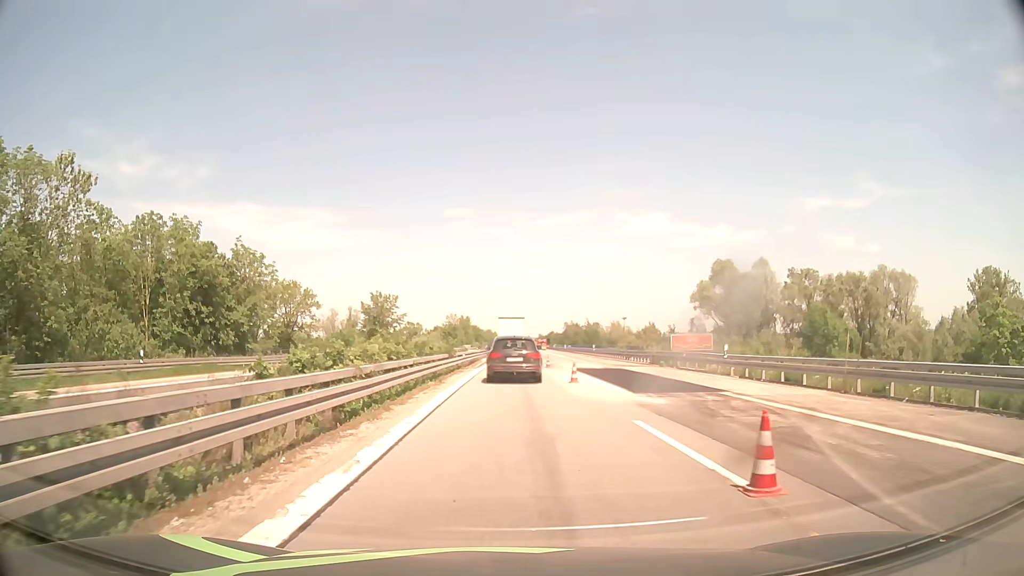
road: motorway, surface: asphalt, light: Day
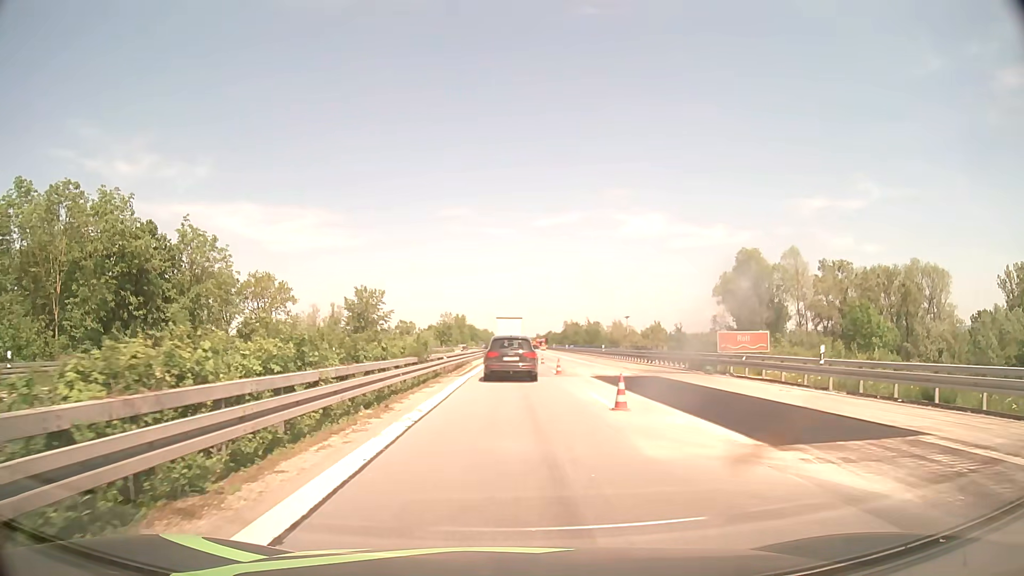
(0.0, +10.6) m; 0°
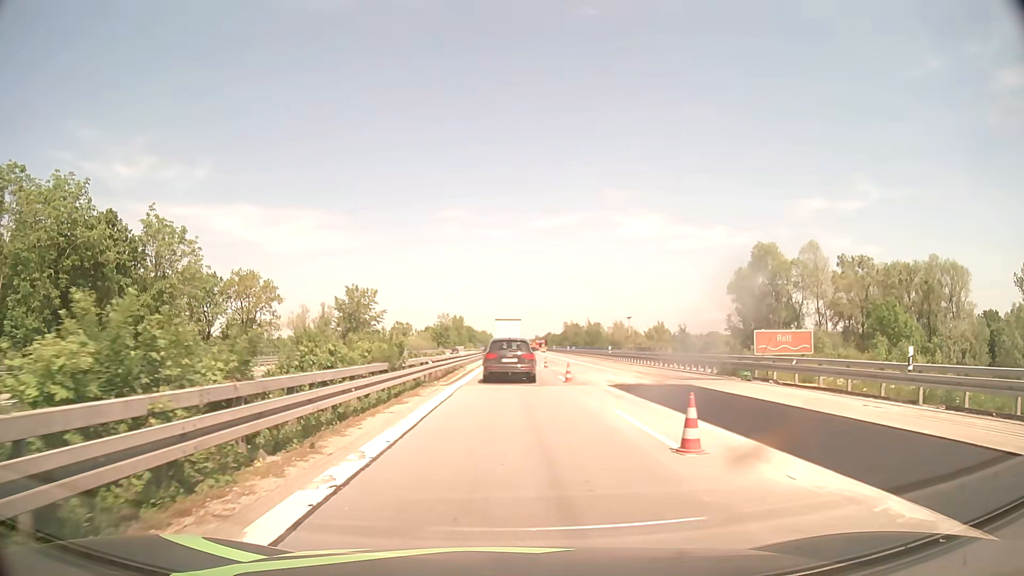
(0.0, +5.5) m; 0°
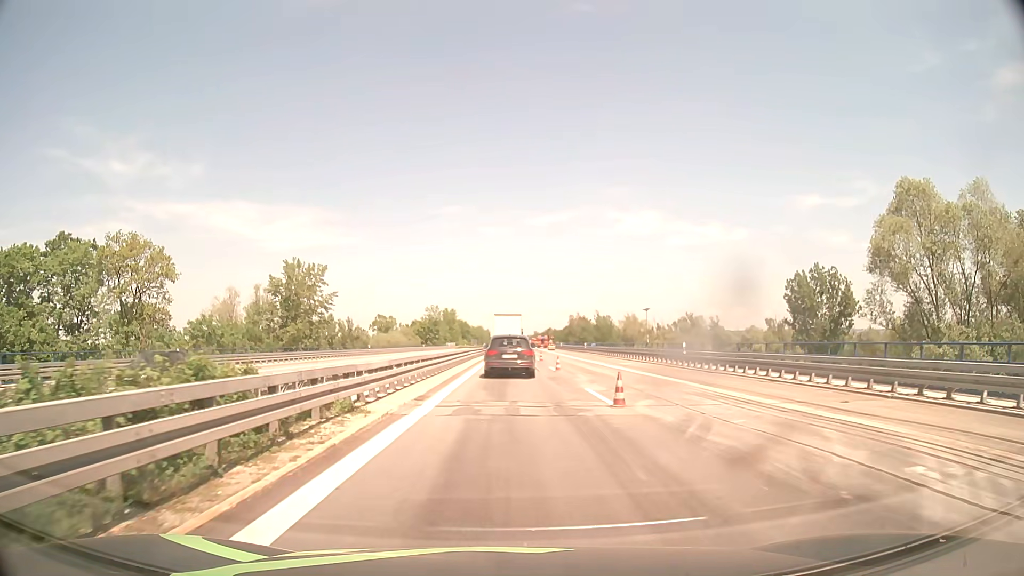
(0.0, +29.1) m; 0°
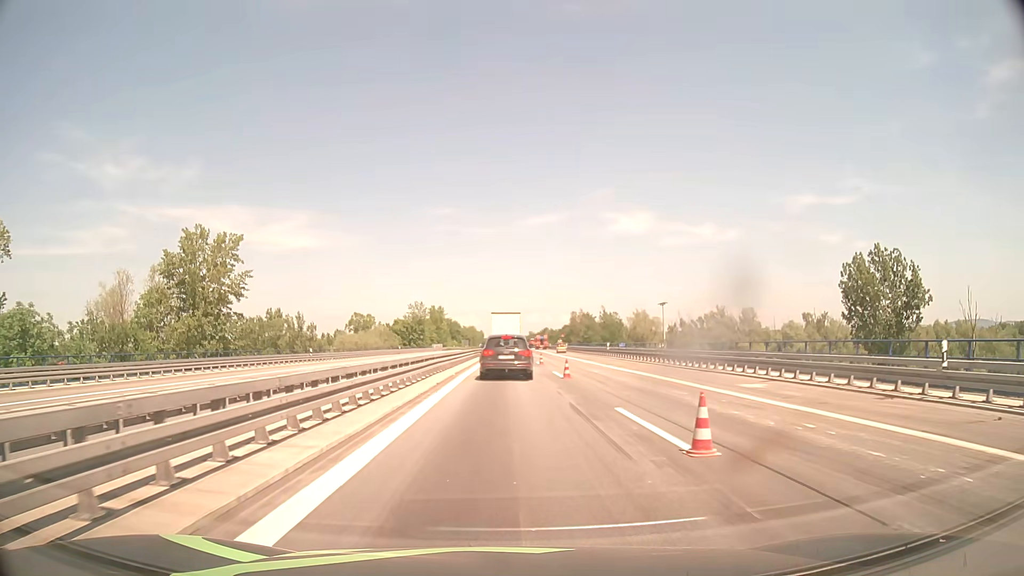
(0.0, +24.5) m; 0°
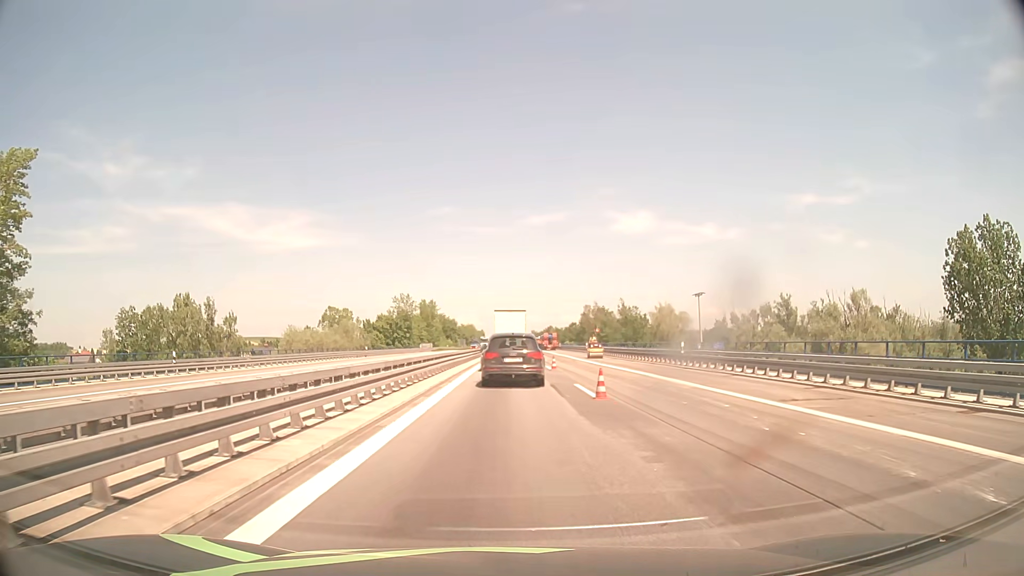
(0.0, +27.6) m; 0°
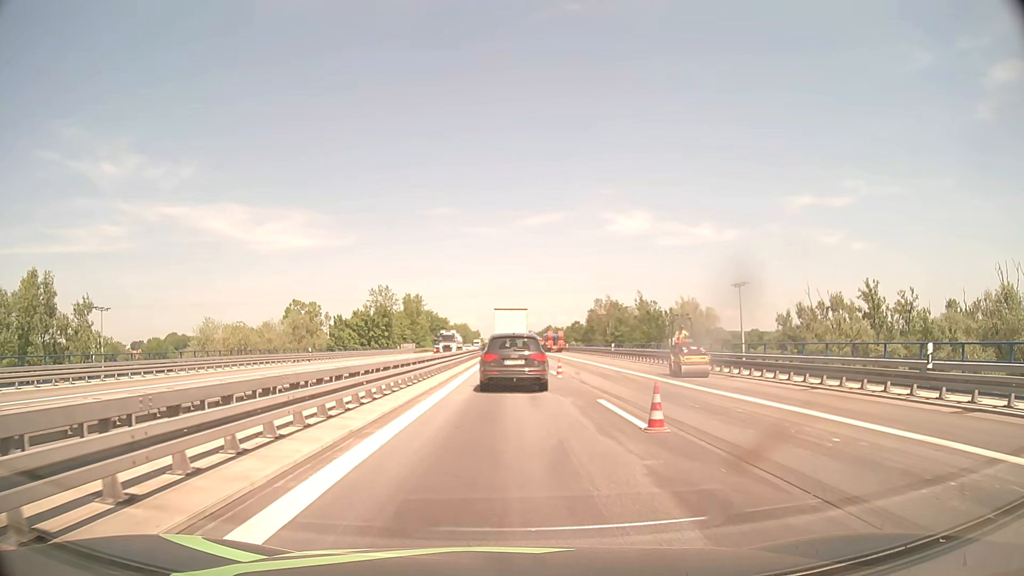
(0.0, +23.8) m; 0°
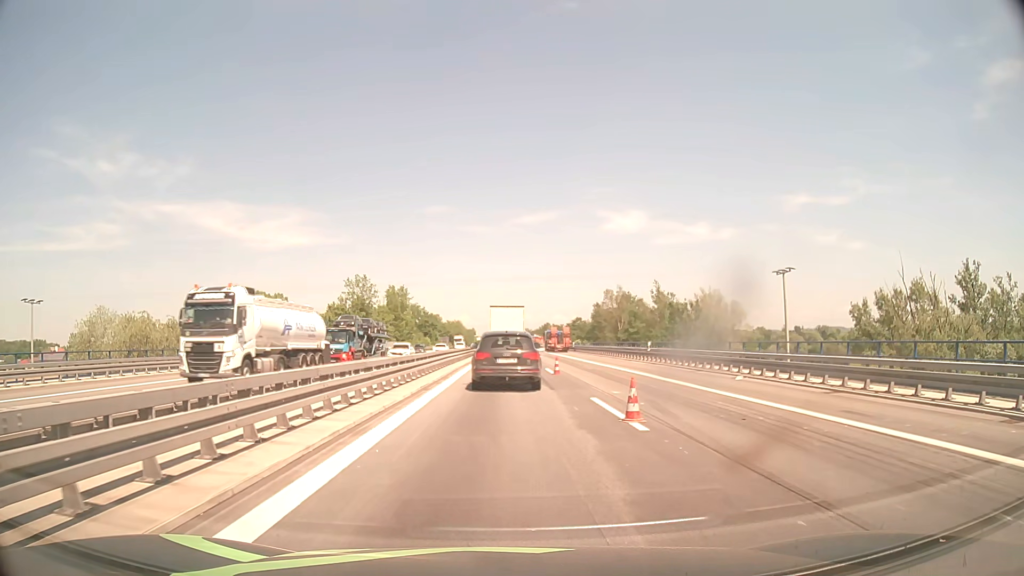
(+0.1, +17.9) m; +1°
(0, +10) (0, +20) (0, +30) (0, +40) (0, +50) (0, +60) (0, +70) (0, +80) (0, +90) (0, +100) m
